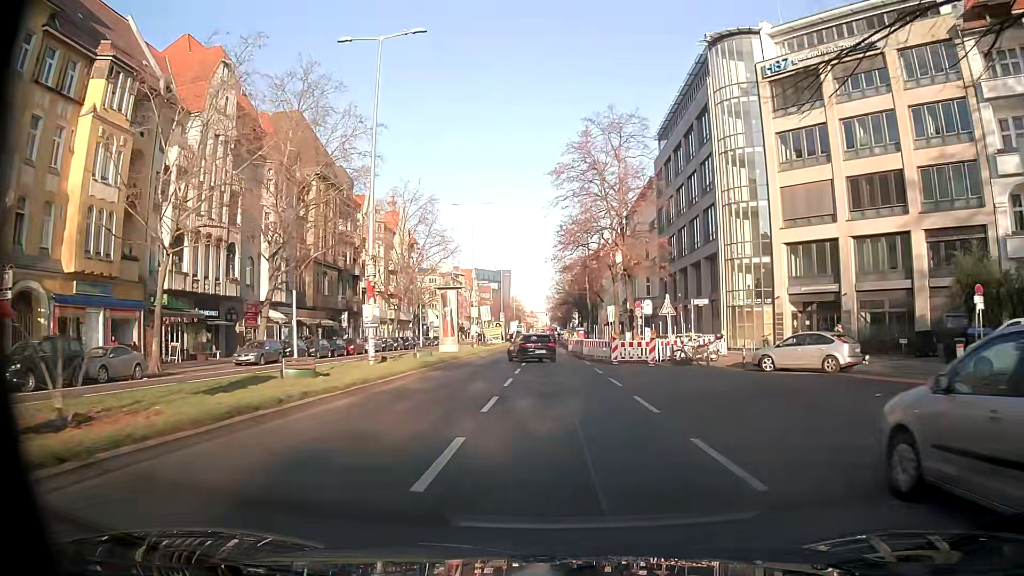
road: tertiary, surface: asphalt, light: Day
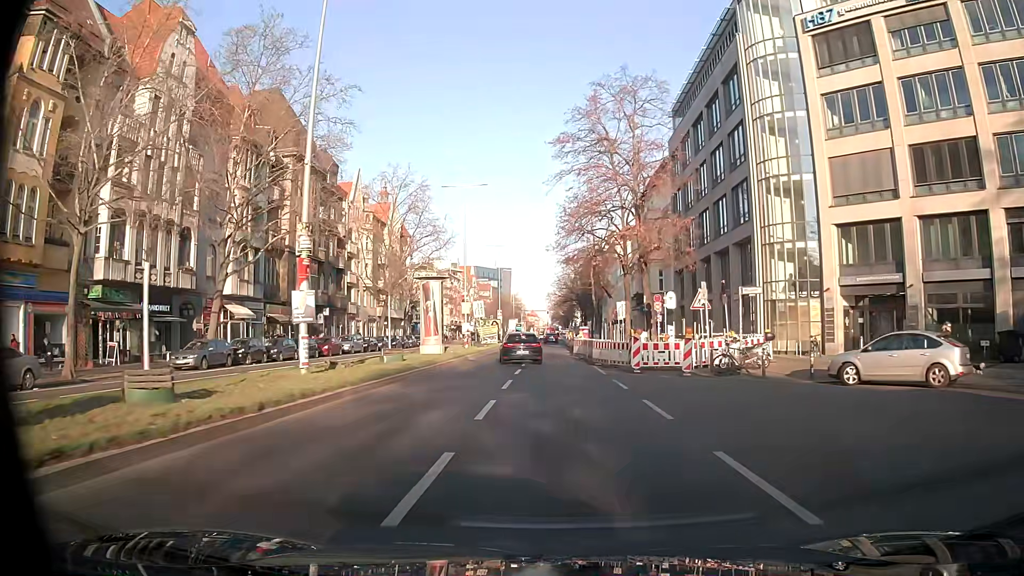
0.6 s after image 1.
(0.0, +7.2) m; +1°
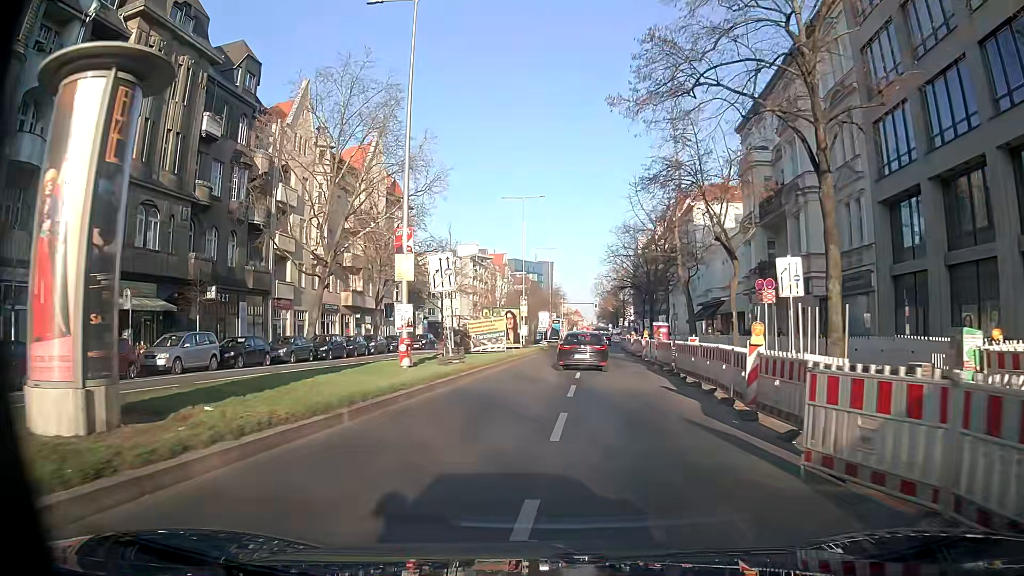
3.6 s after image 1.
(-0.9, +31.9) m; -5°
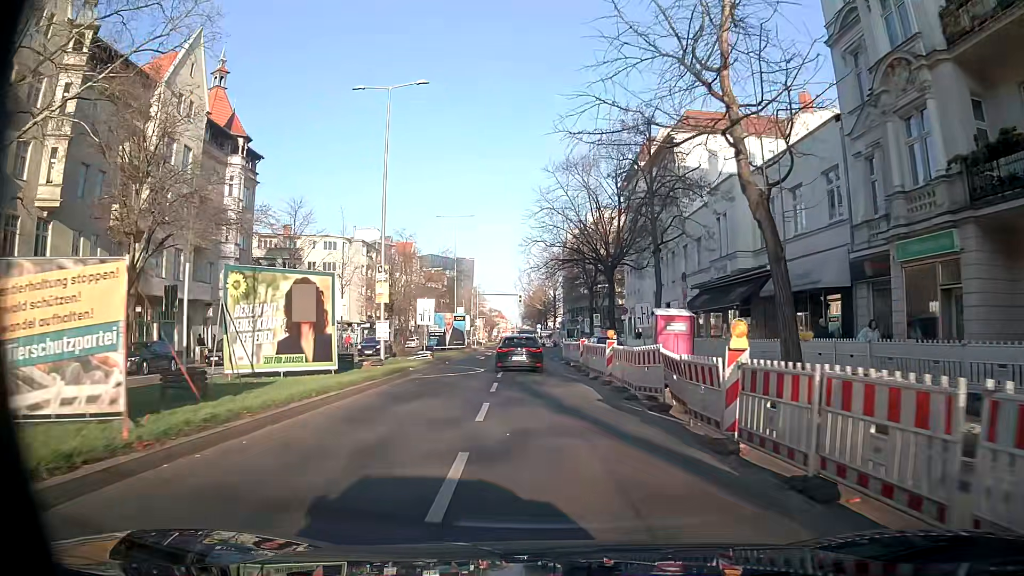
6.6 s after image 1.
(+1.9, +27.7) m; +6°
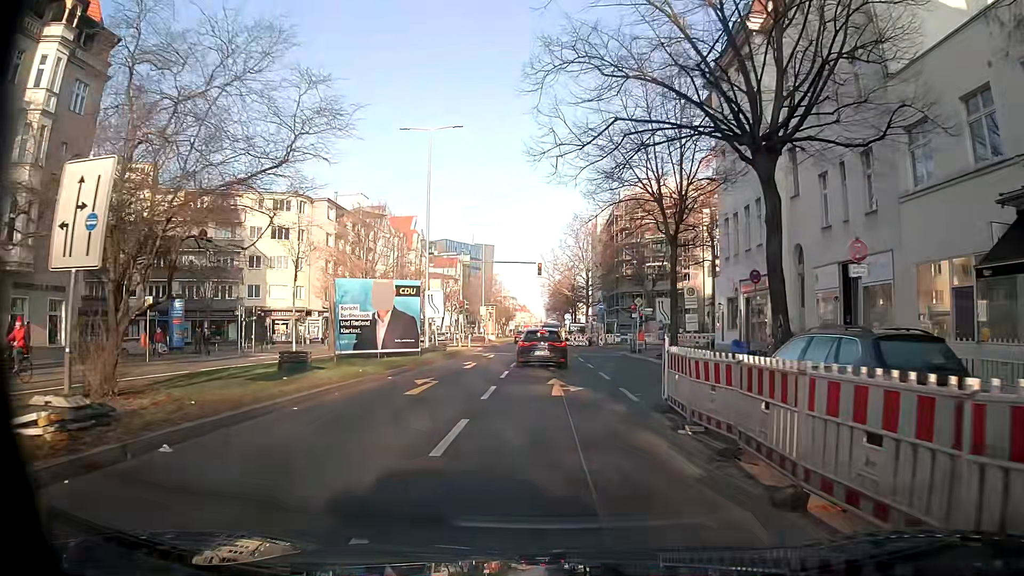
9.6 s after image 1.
(-0.3, +27.5) m; -1°
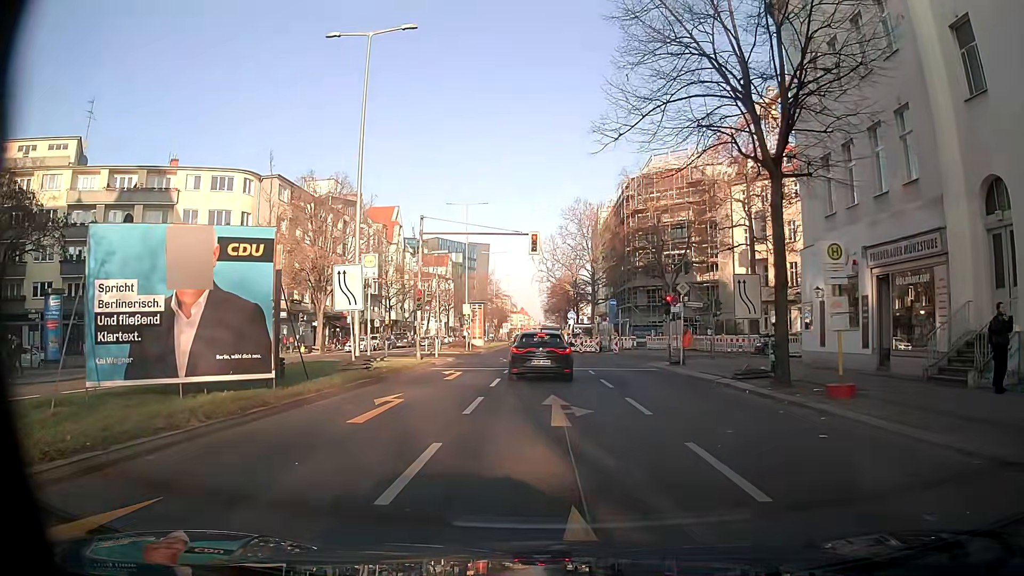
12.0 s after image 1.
(0.0, +13.7) m; +1°
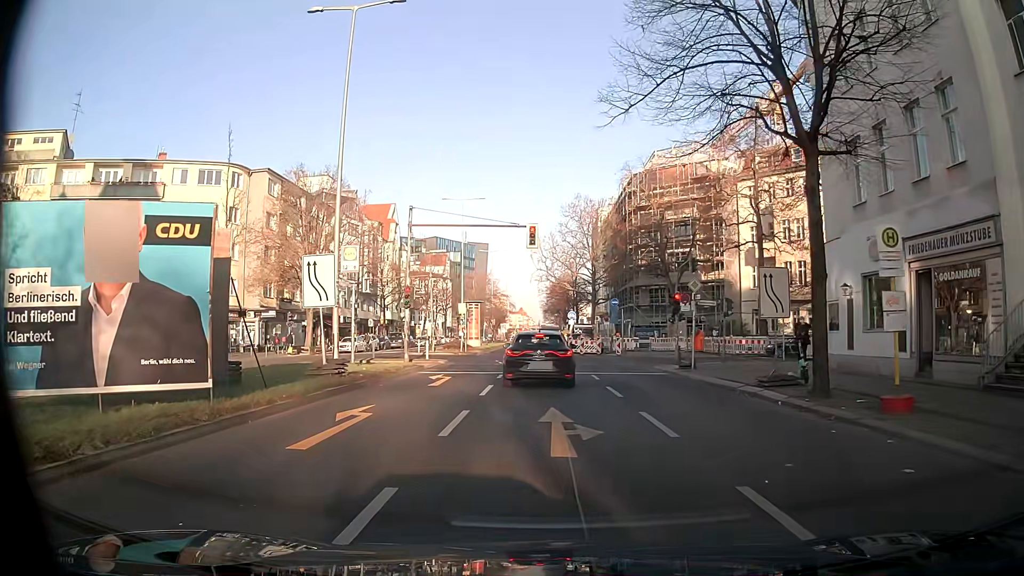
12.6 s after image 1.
(0.0, +2.4) m; -1°
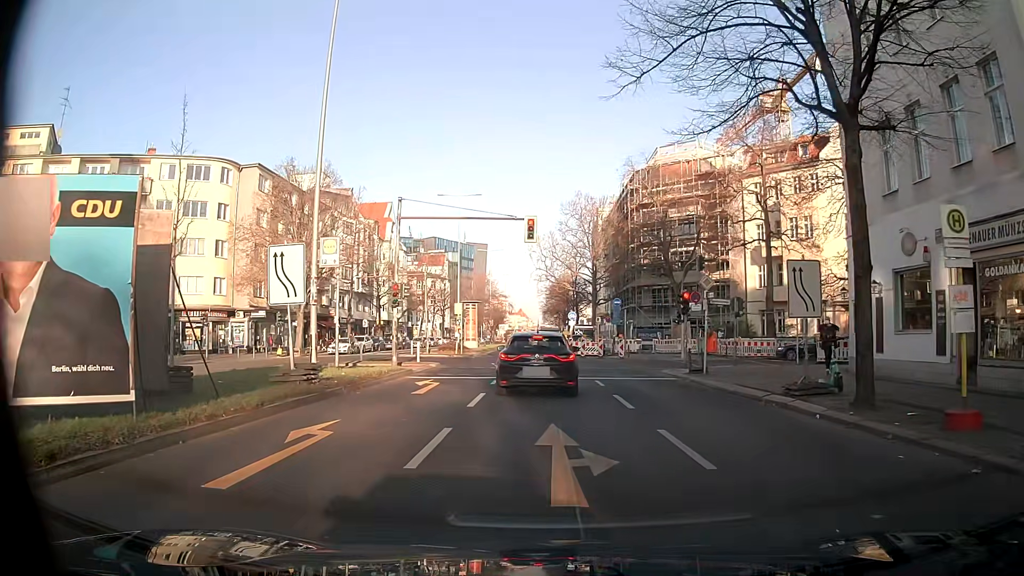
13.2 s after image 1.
(0.0, +2.1) m; 0°
